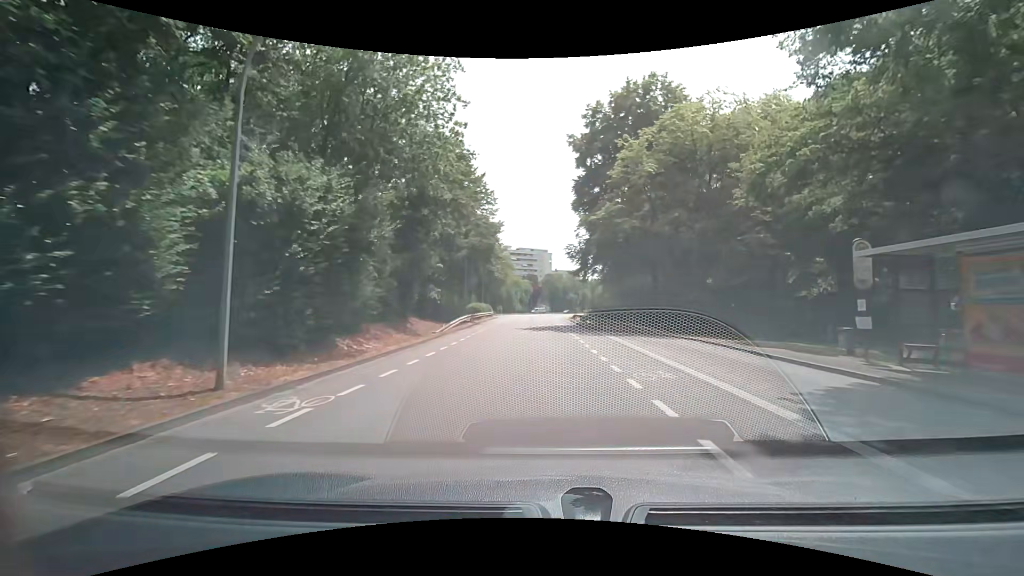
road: tertiary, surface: asphalt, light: Day
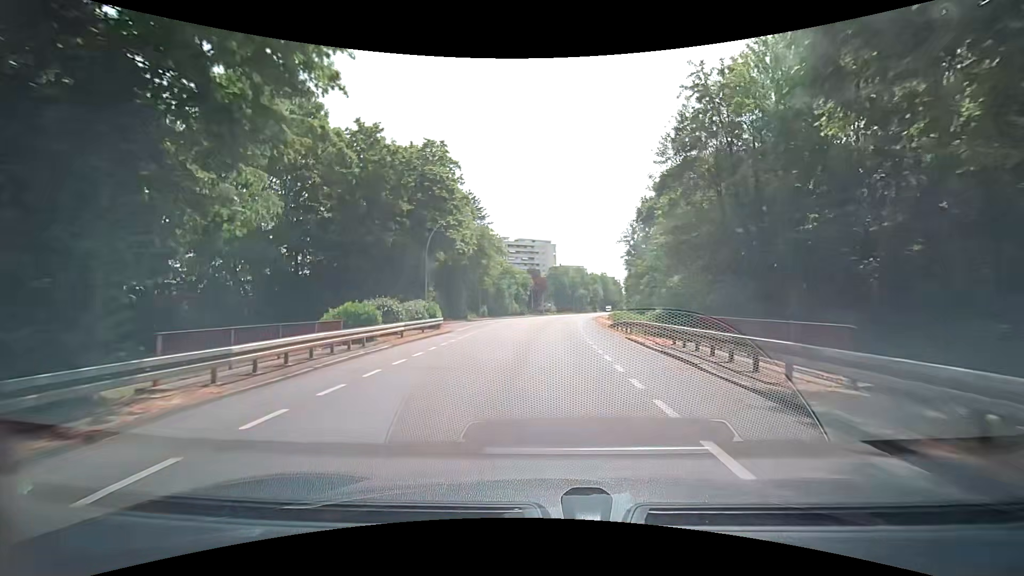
(-0.7, +35.4) m; -1°
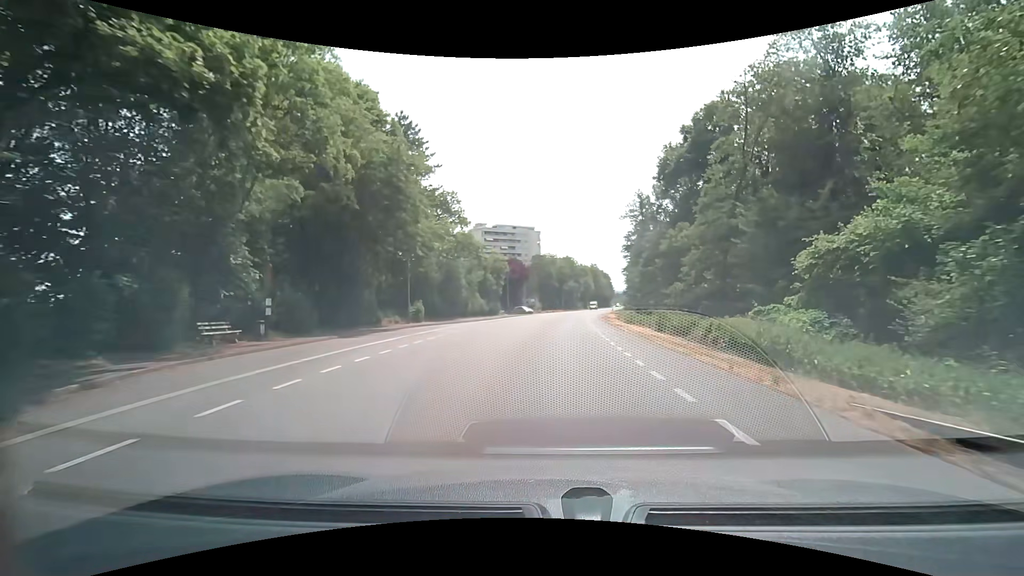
(0.0, +30.2) m; +1°
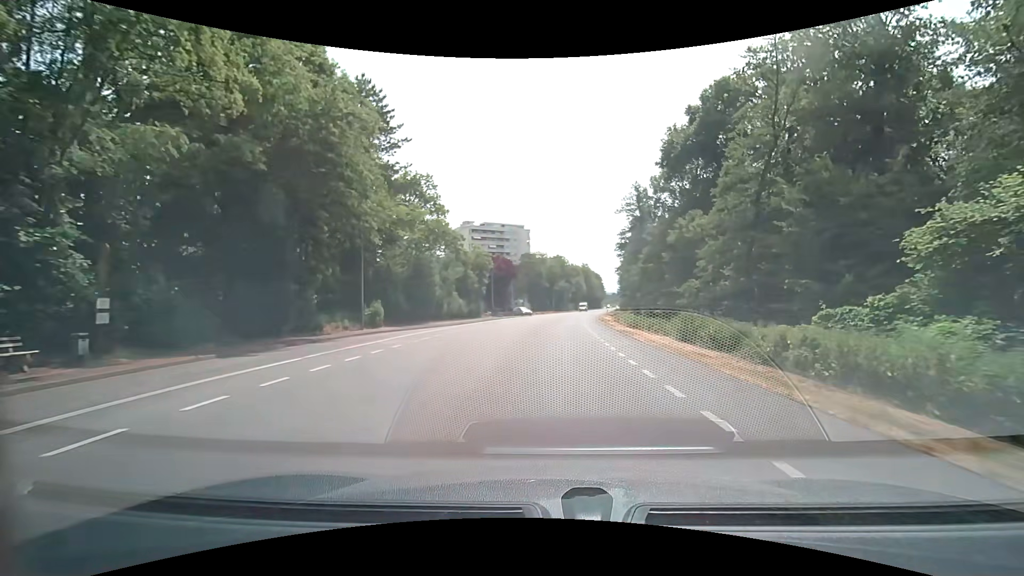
(+0.1, +7.7) m; +1°
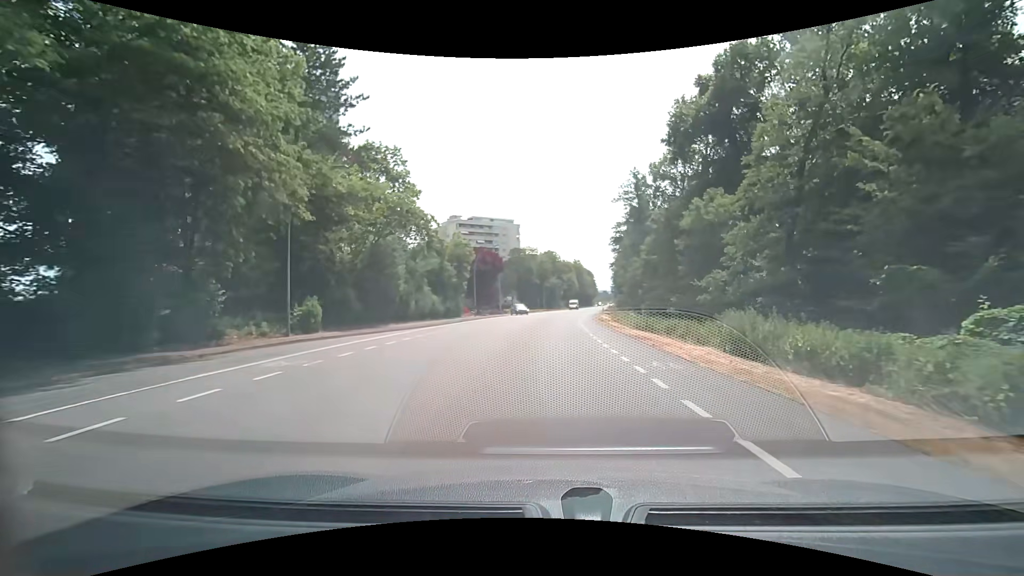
(+0.1, +7.8) m; +1°
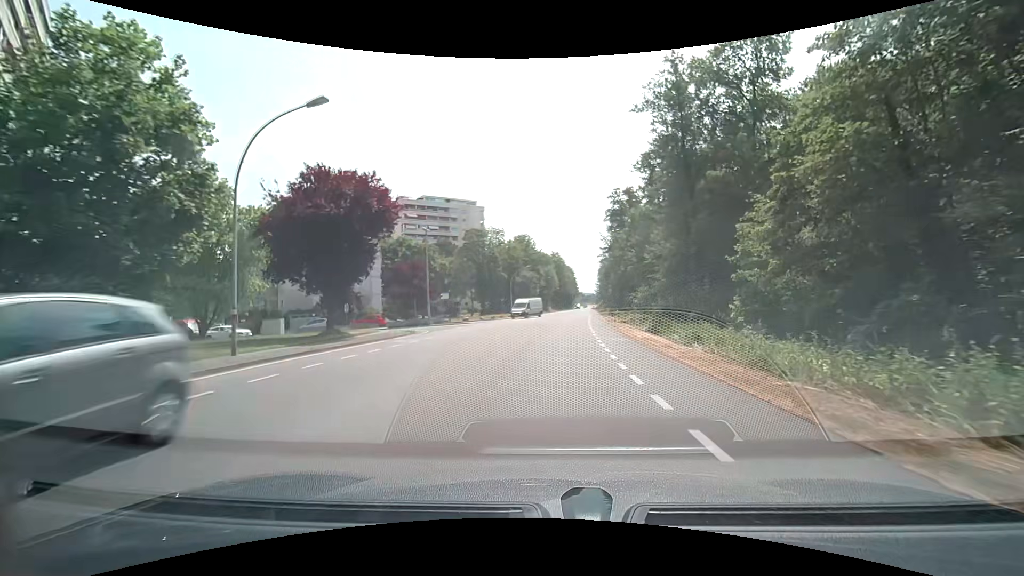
(+1.1, +38.7) m; +3°
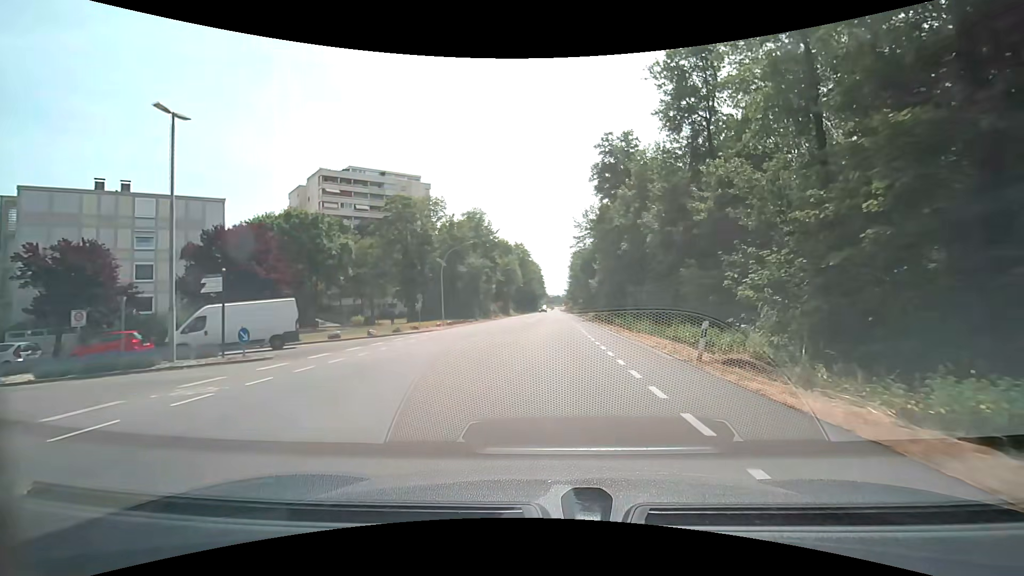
(+0.9, +30.2) m; +4°
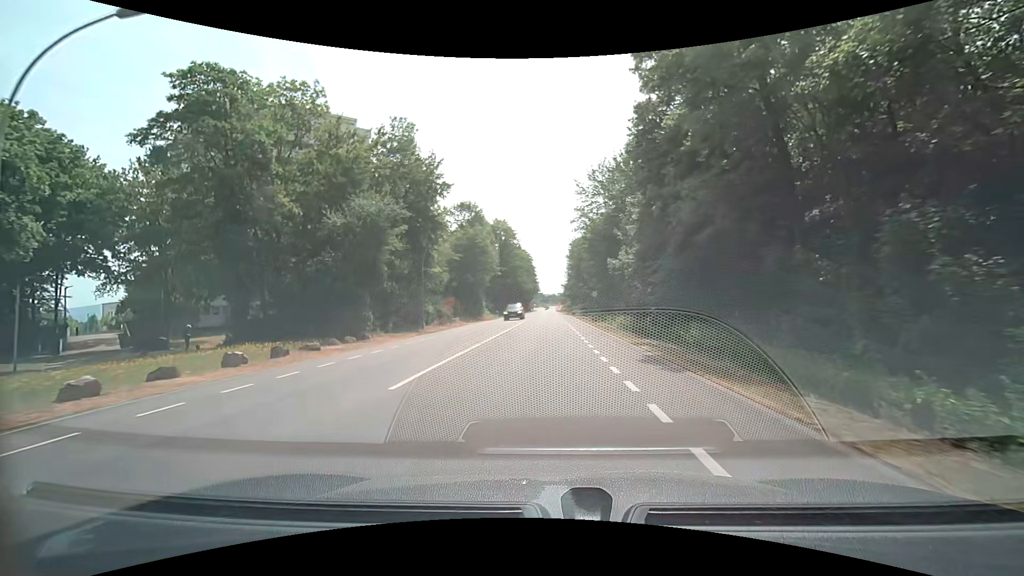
(+1.0, +36.6) m; +1°
(0, +10) (0, +20) (0, +30) (0, +40) (0, +50) (0, +60) (0, +70) (0, +80) (0, +90) (0, +100) m
